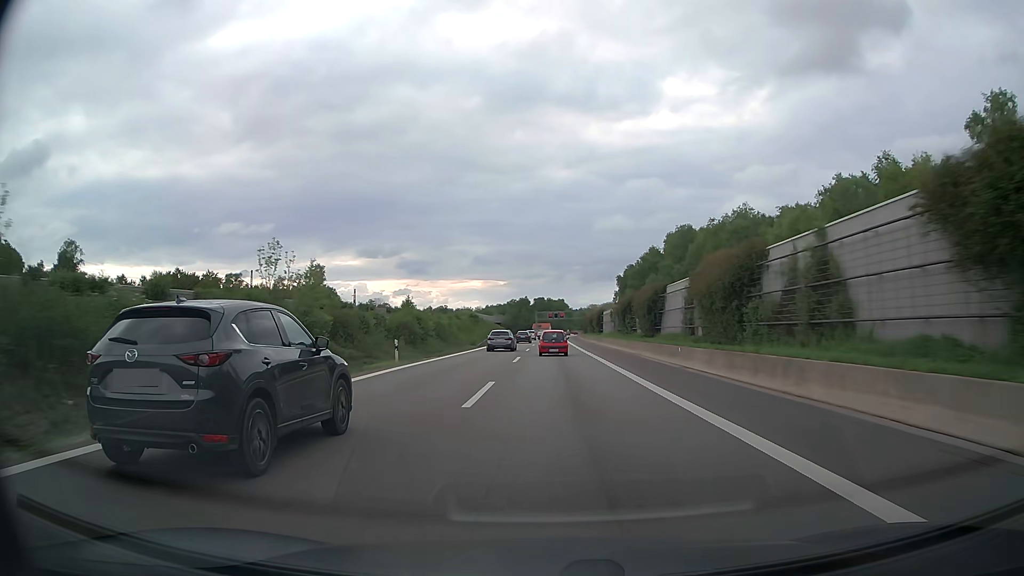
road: motorway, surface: asphalt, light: Day
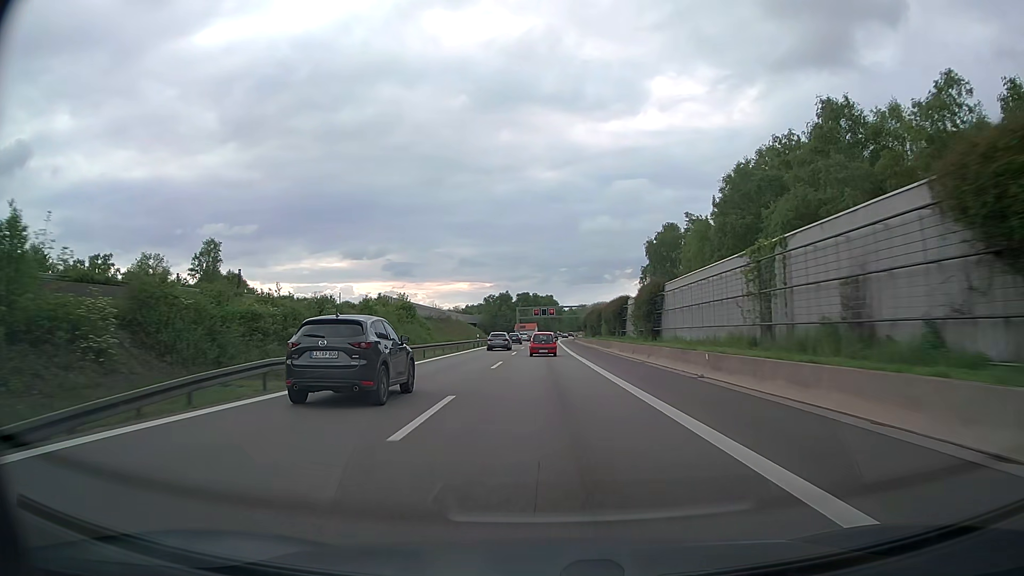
(+0.7, +57.4) m; +1°
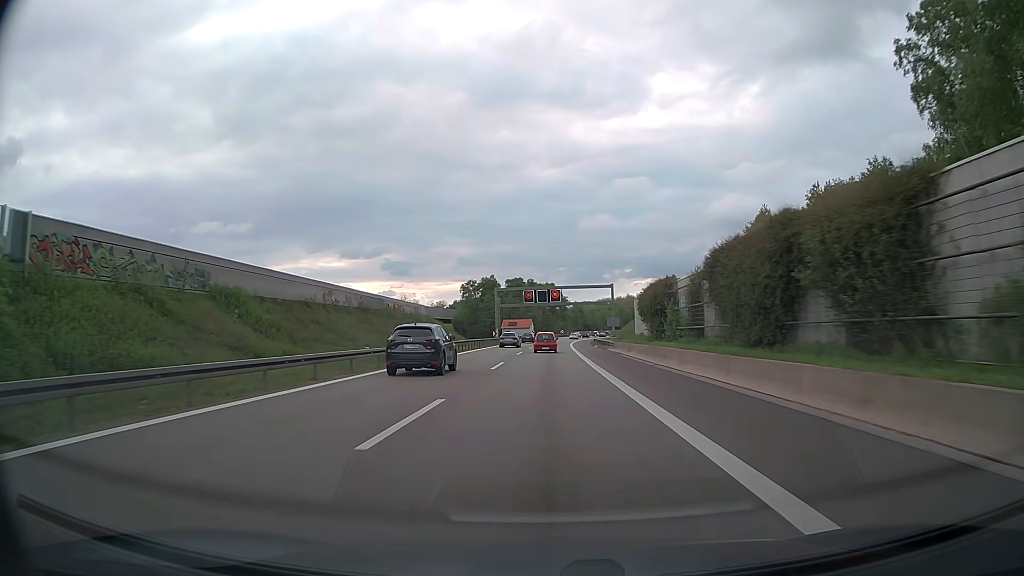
(+0.2, +72.0) m; 0°
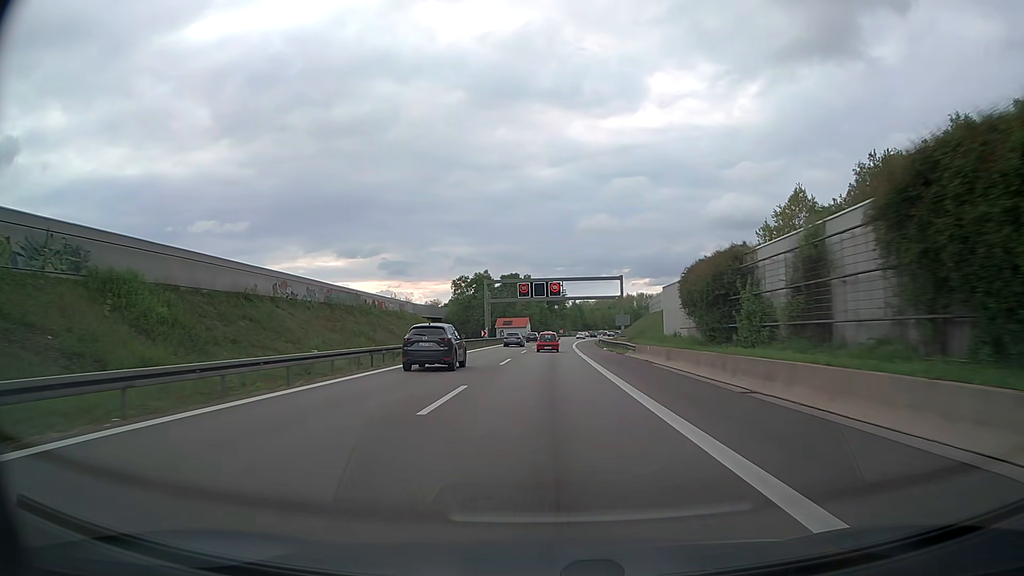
(0.0, +14.5) m; 0°
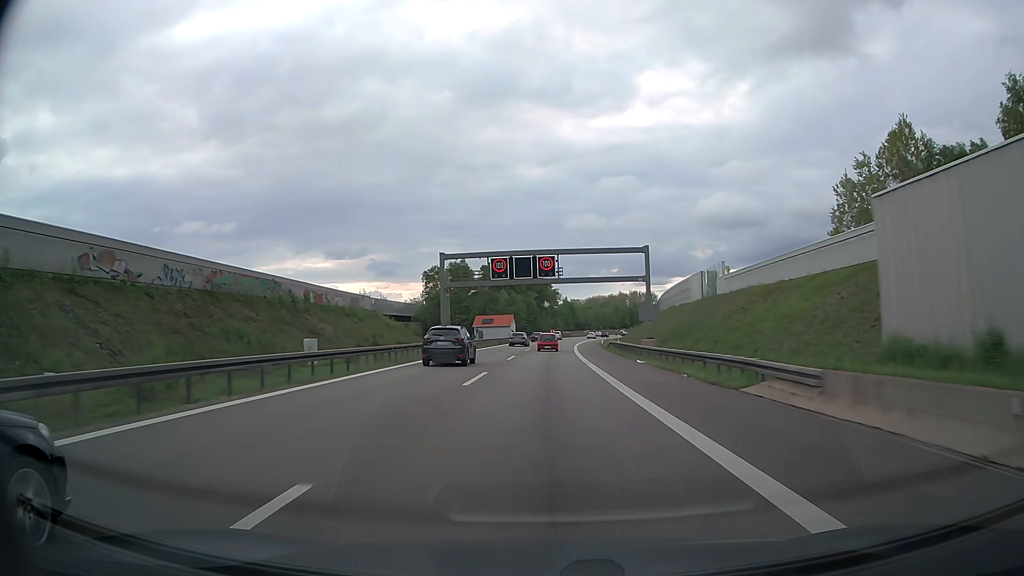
(+0.1, +29.1) m; +1°
